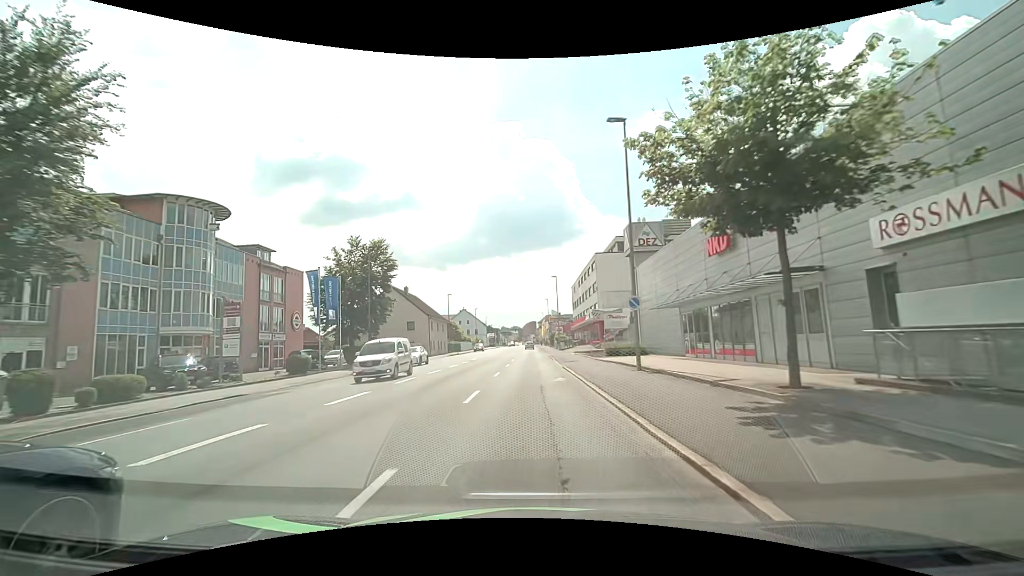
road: tertiary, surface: asphalt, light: Day
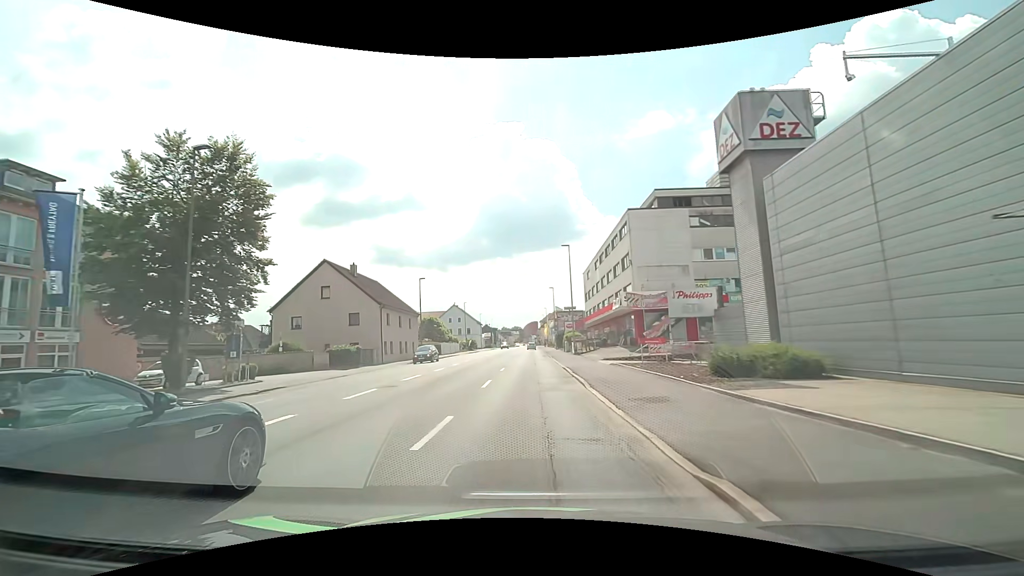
(+0.1, +23.0) m; 0°
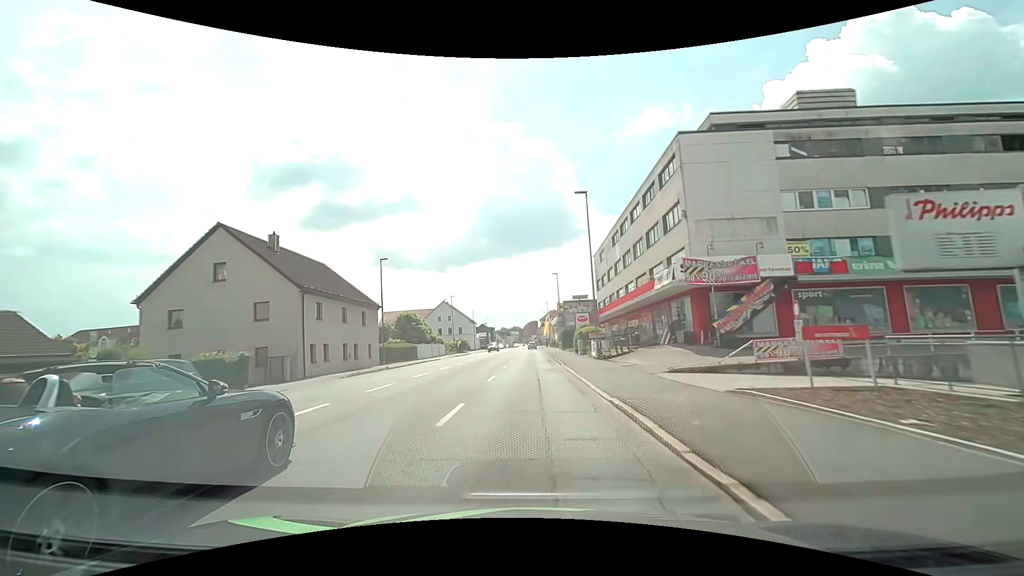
(0.0, +16.4) m; 0°
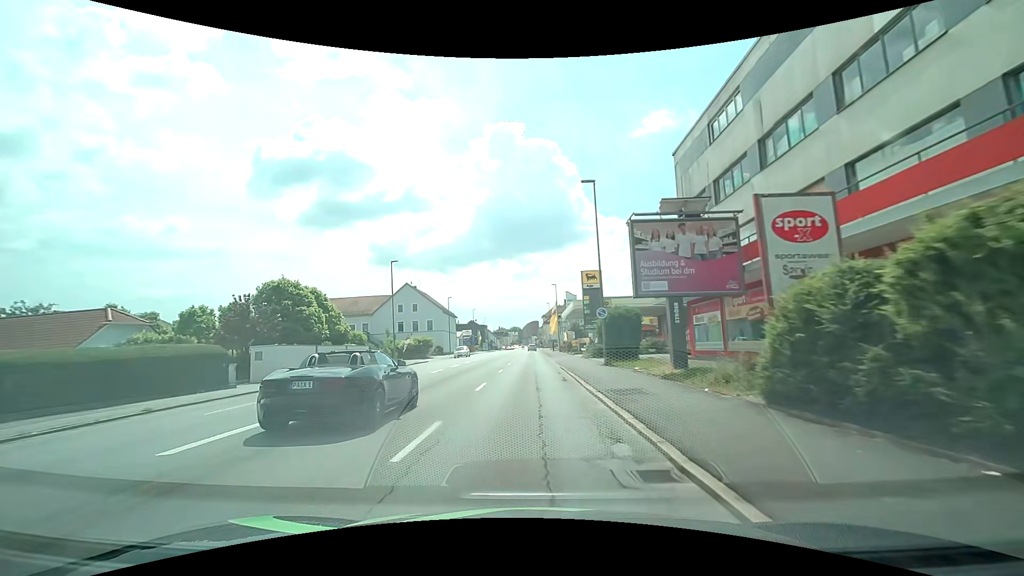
(0.0, +38.4) m; 0°
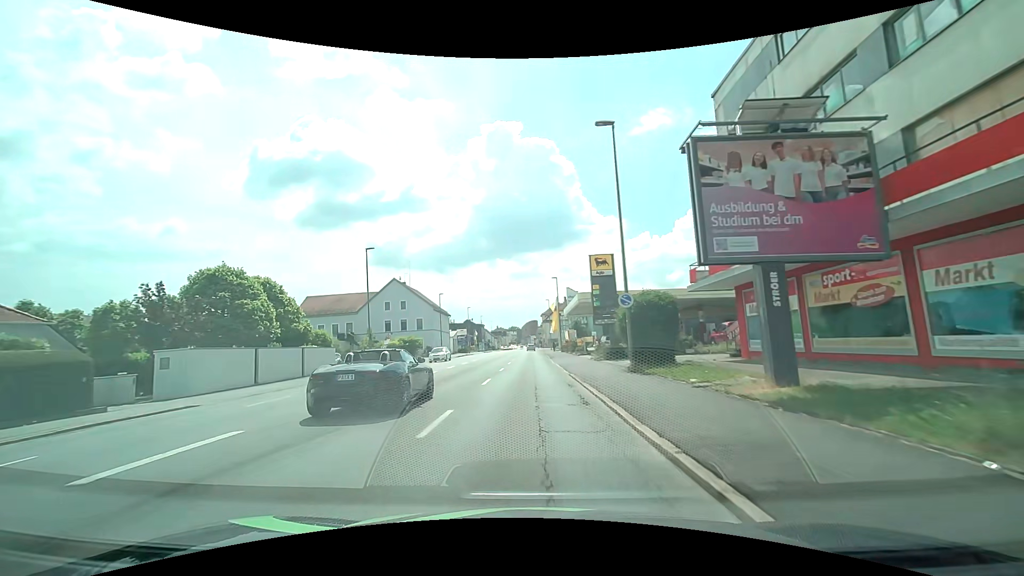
(0.0, +7.3) m; 0°
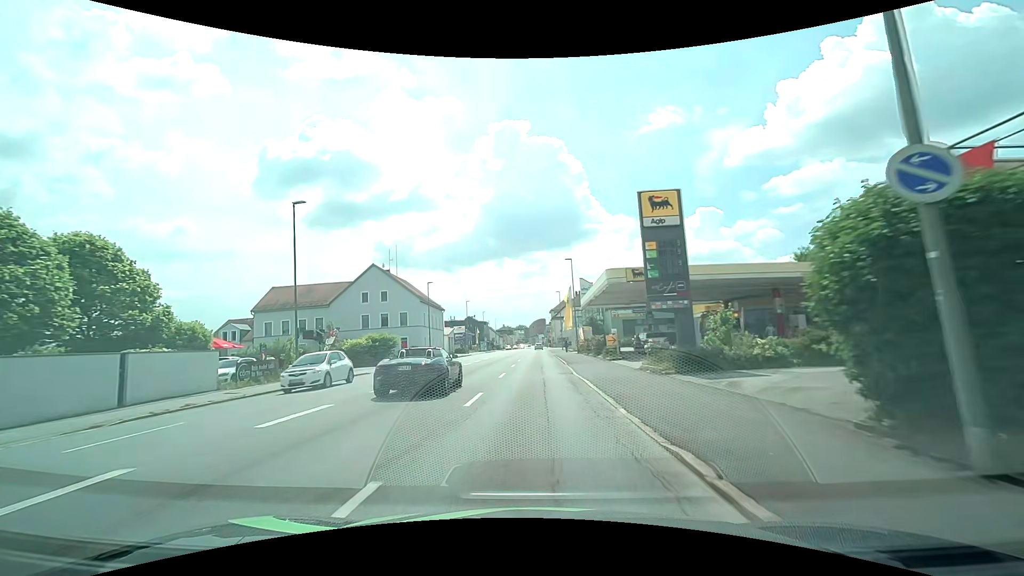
(0.0, +14.7) m; -1°
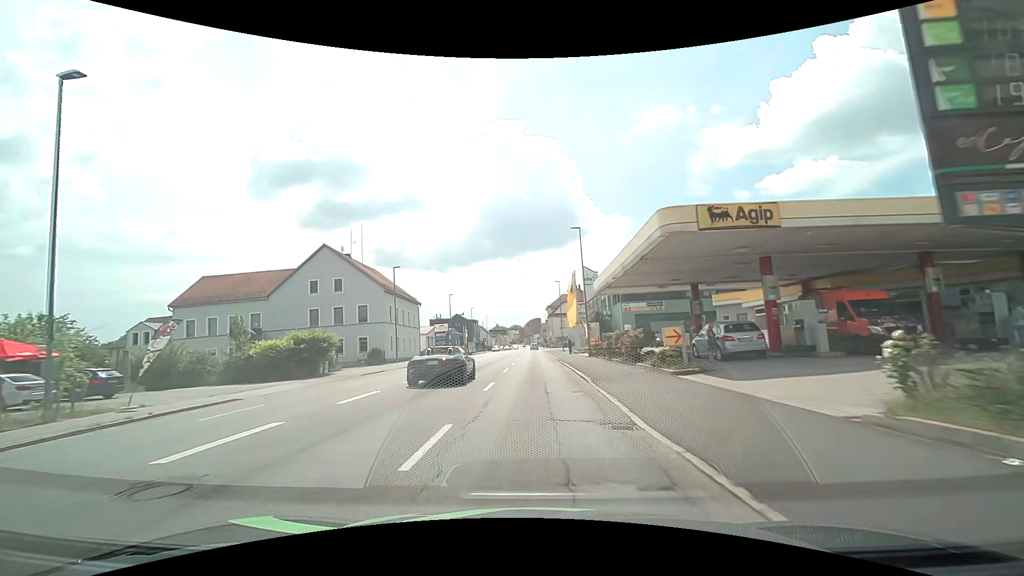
(0.0, +14.6) m; +1°
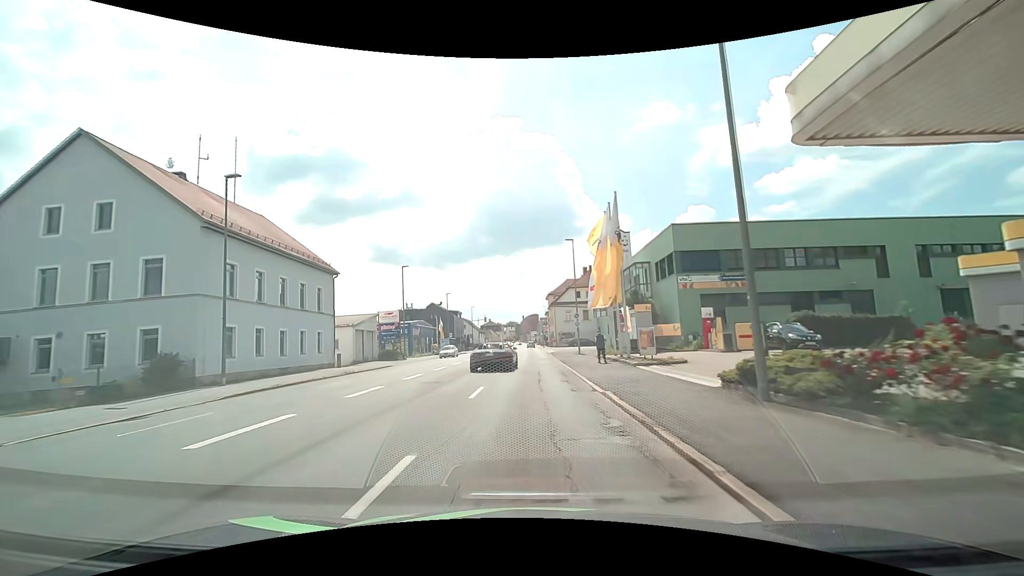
(+0.1, +29.4) m; 0°
(0, +10) (0, +20) (0, +30) (0, +40) (0, +50) (0, +60) (0, +70) (0, +80) (0, +90) (-1, +100) m
